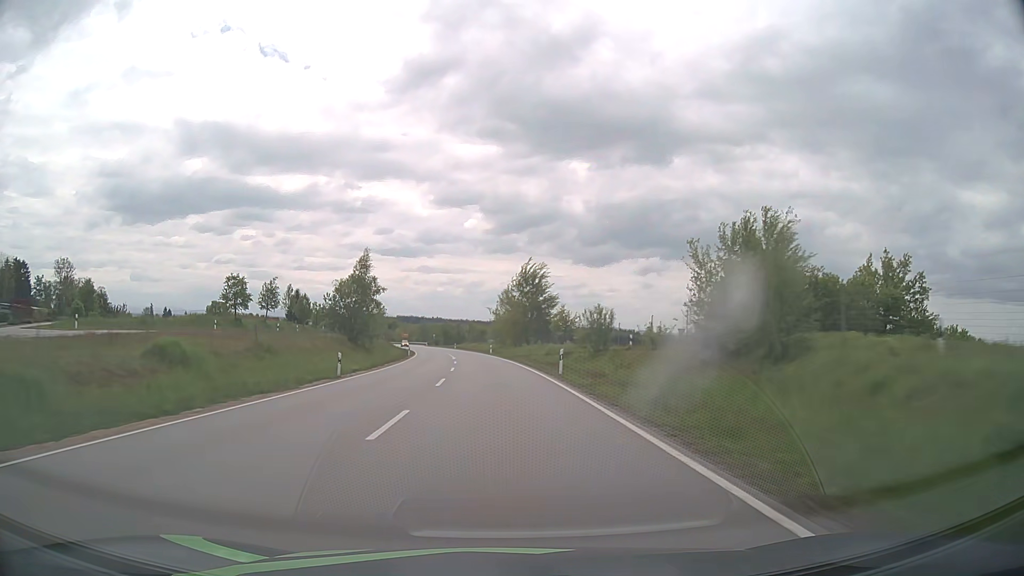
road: primary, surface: asphalt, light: Day
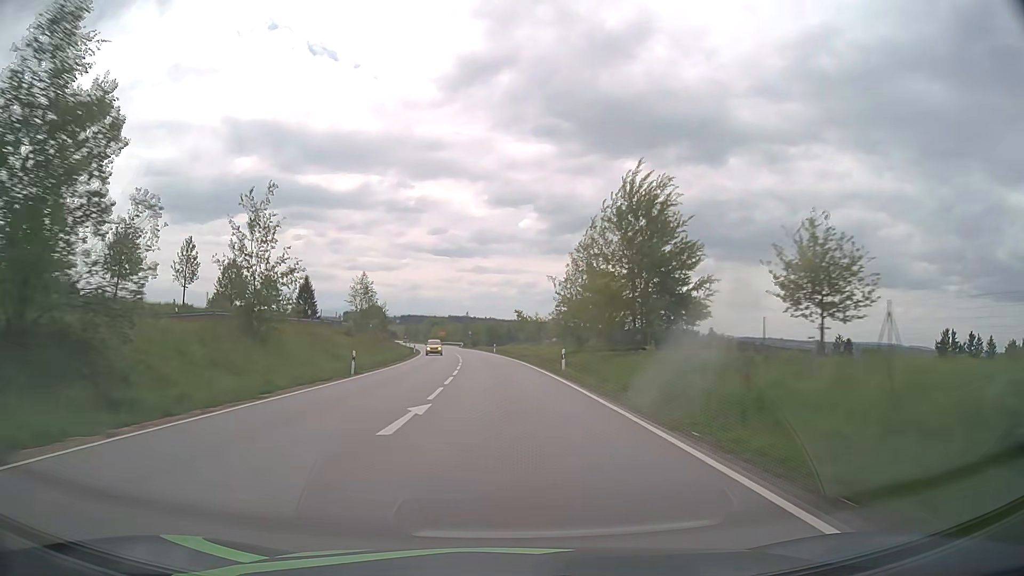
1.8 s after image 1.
(-1.9, +48.0) m; -5°
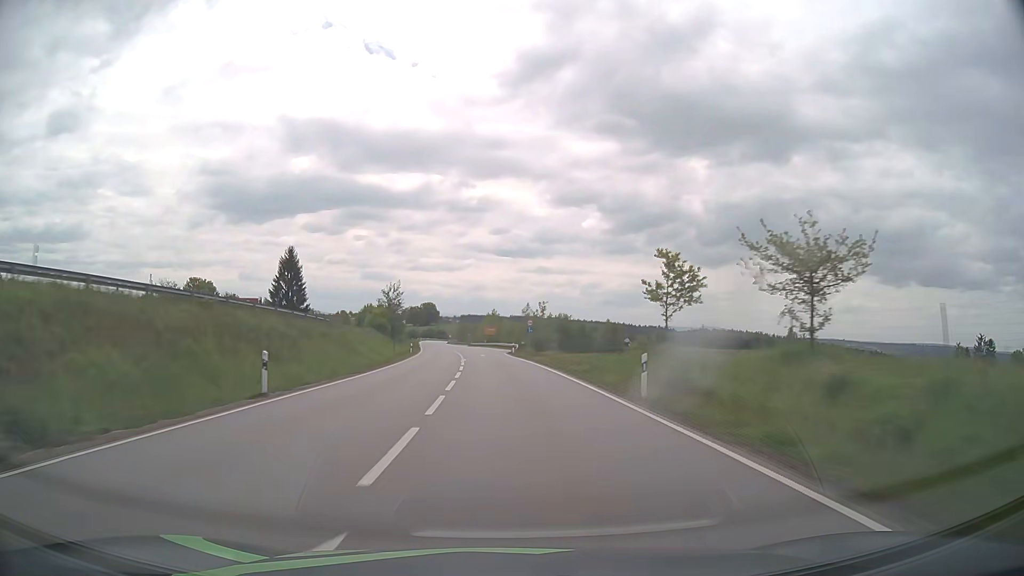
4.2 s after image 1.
(-3.2, +64.0) m; -5°
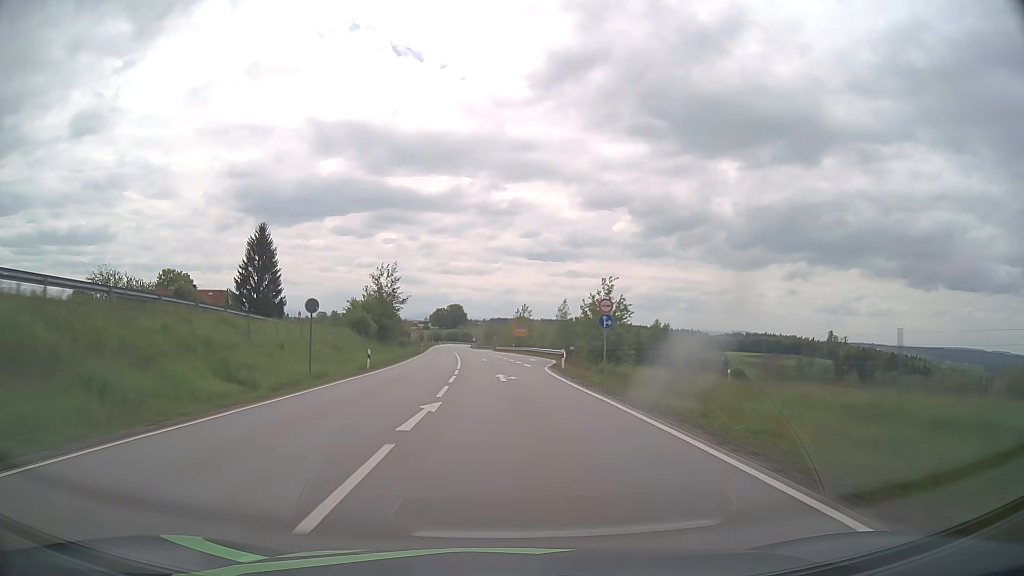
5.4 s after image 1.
(-0.6, +31.4) m; -2°
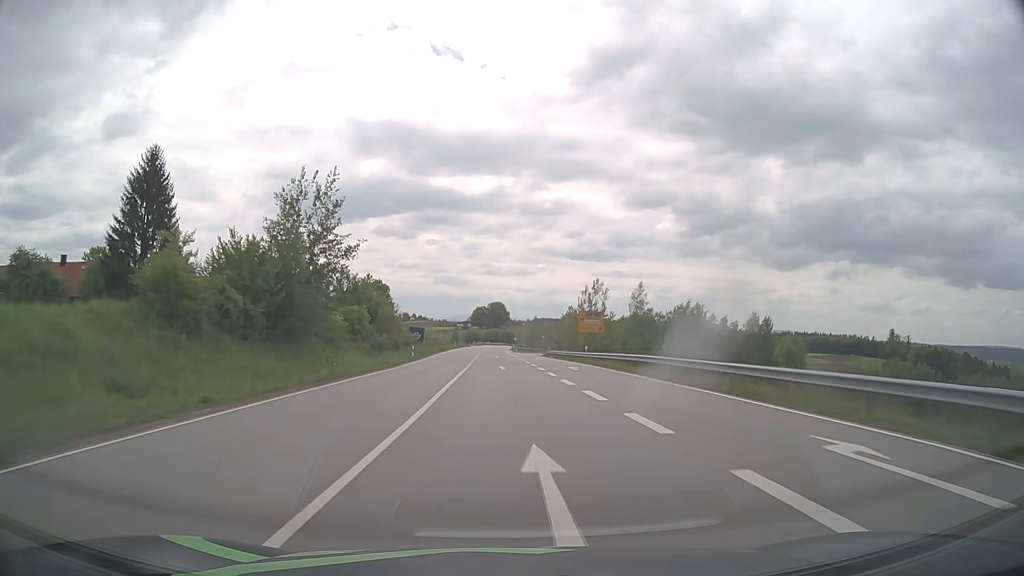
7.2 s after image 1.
(-1.7, +46.6) m; -4°
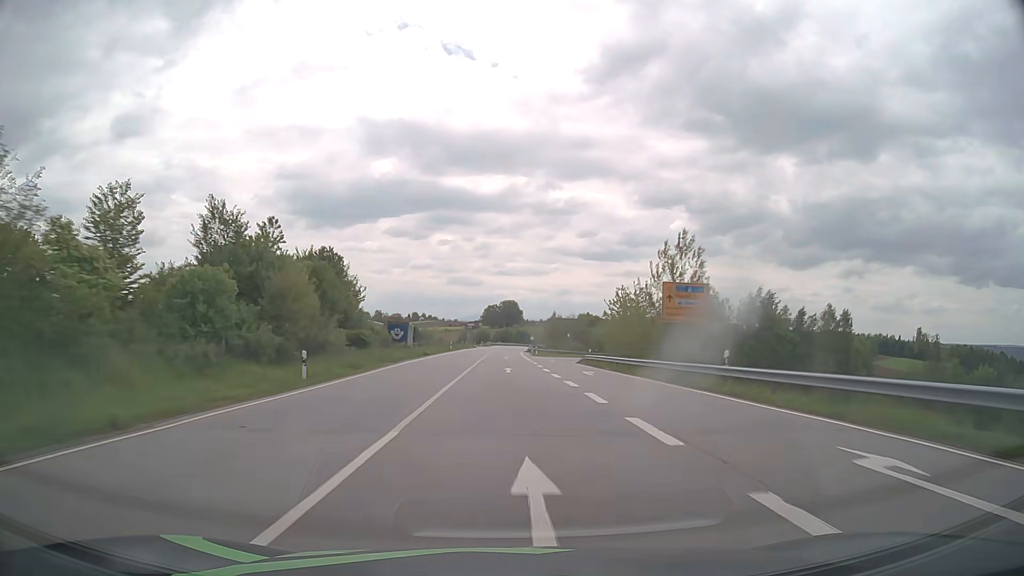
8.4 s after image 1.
(-0.4, +31.0) m; -1°
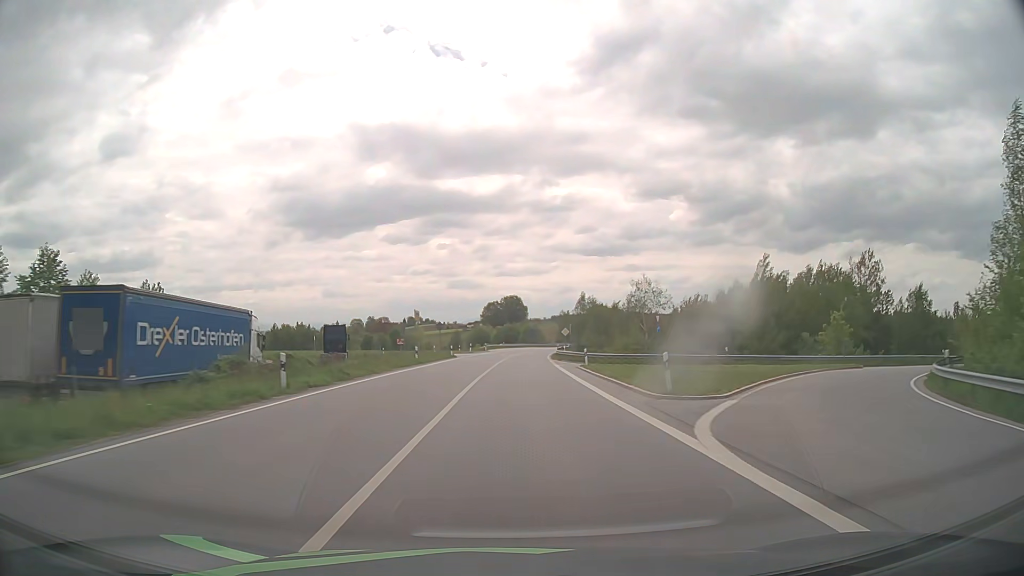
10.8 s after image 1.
(-0.4, +62.3) m; 0°
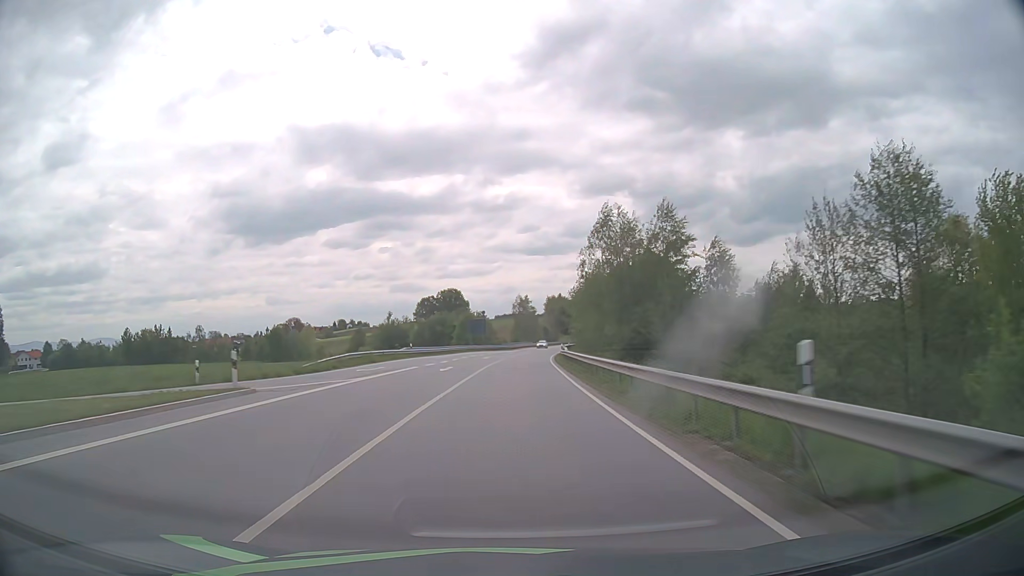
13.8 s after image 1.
(+2.6, +78.3) m; +5°
(0, +10) (0, +20) (+1, +30) (+1, +40) (+1, +50) (+2, +60) (+3, +70) (+4, +80) (+5, +90) (+6, +100) m
